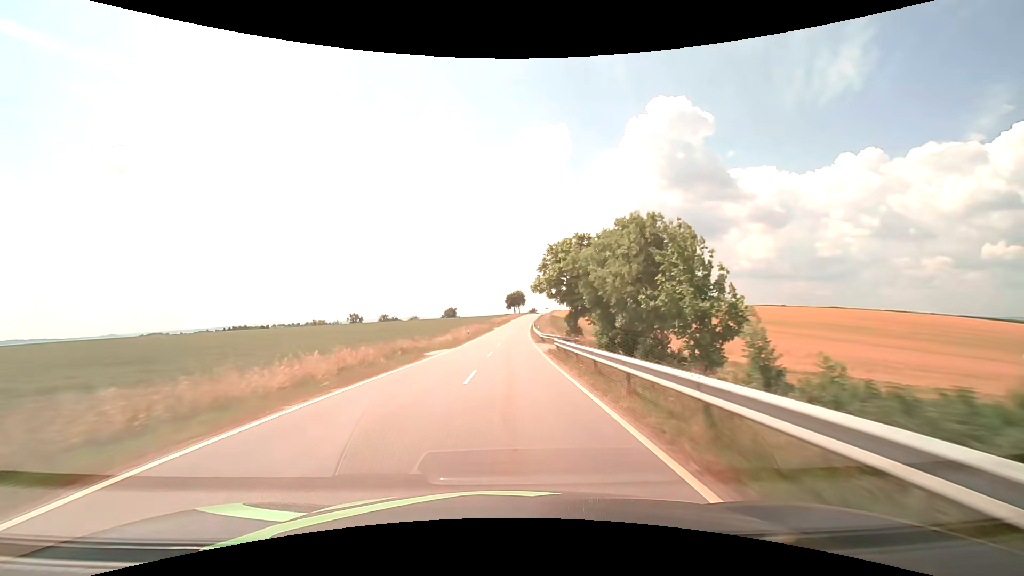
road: tertiary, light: Day
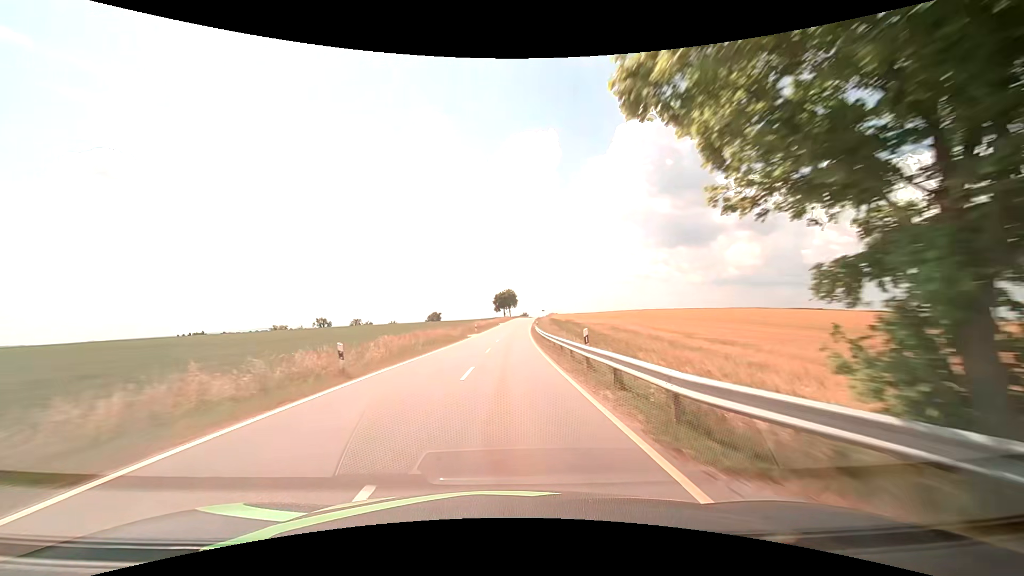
(+0.4, +36.2) m; +1°
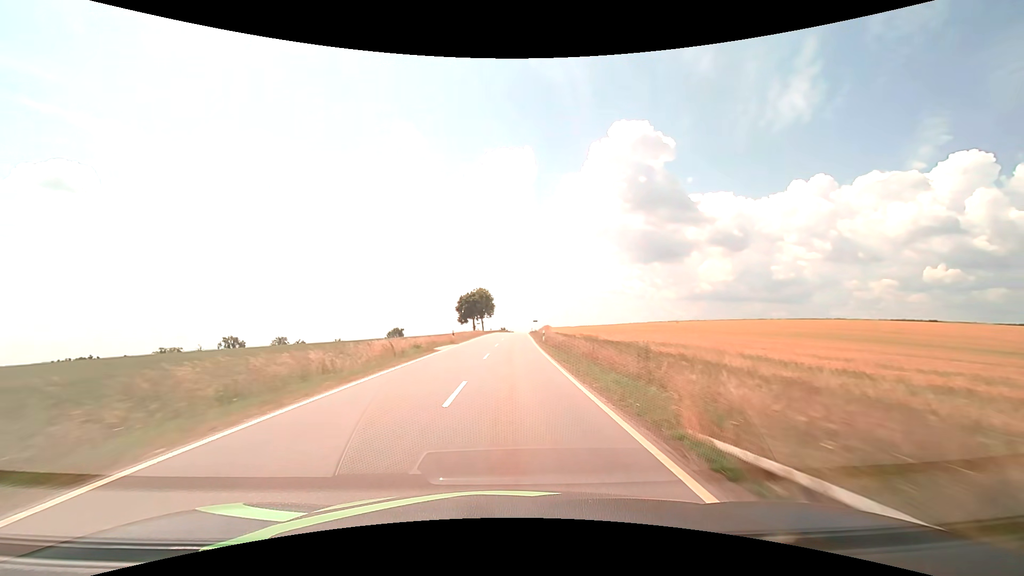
(+1.2, +65.1) m; +3°
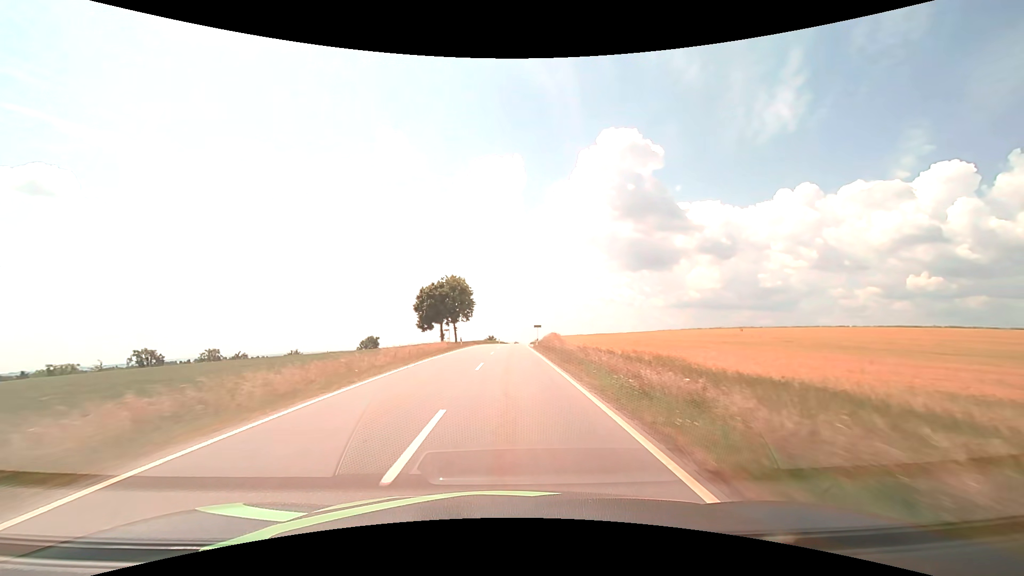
(+0.5, +40.6) m; +1°
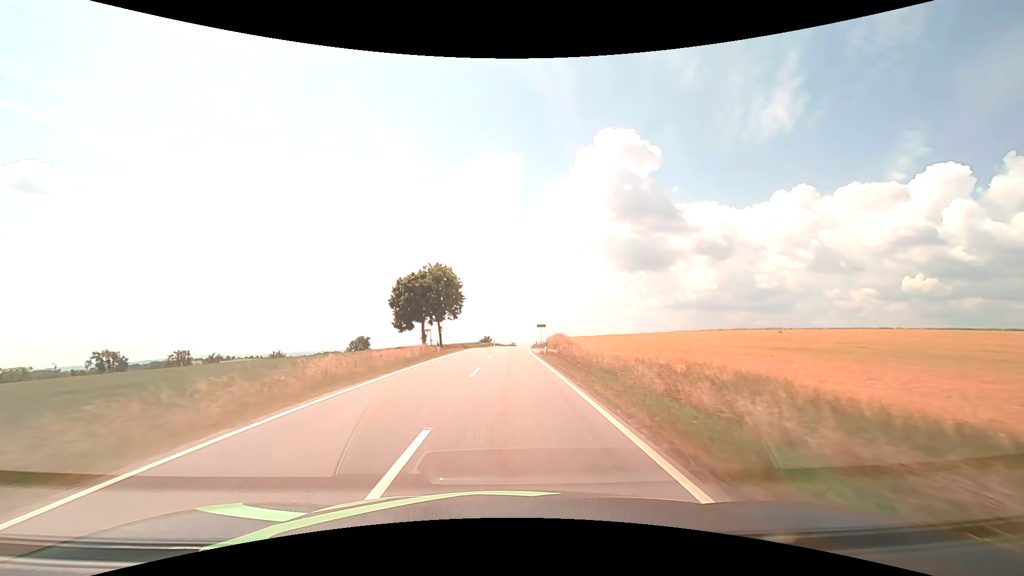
(0.0, +13.7) m; 0°
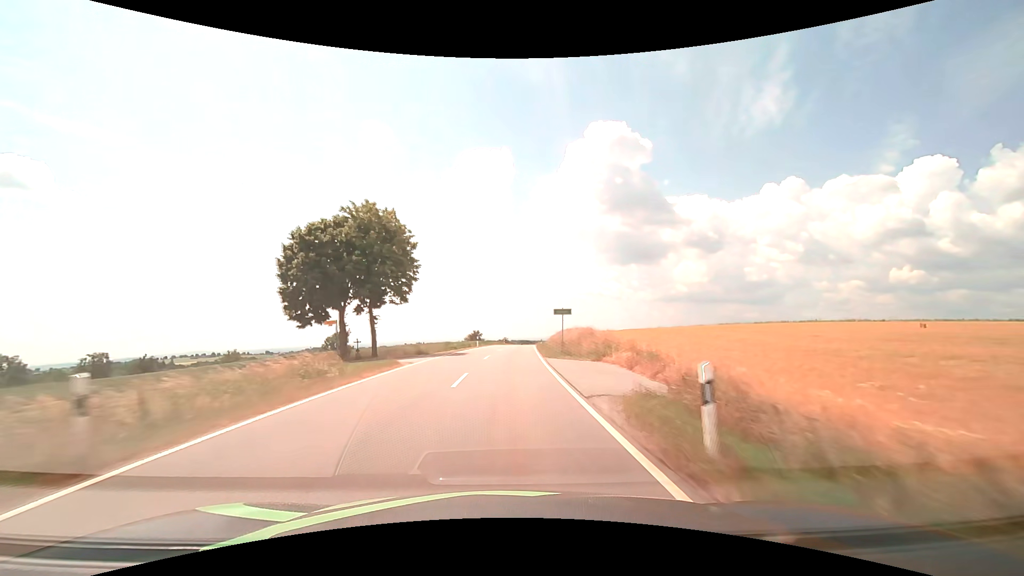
(+0.2, +27.6) m; +1°
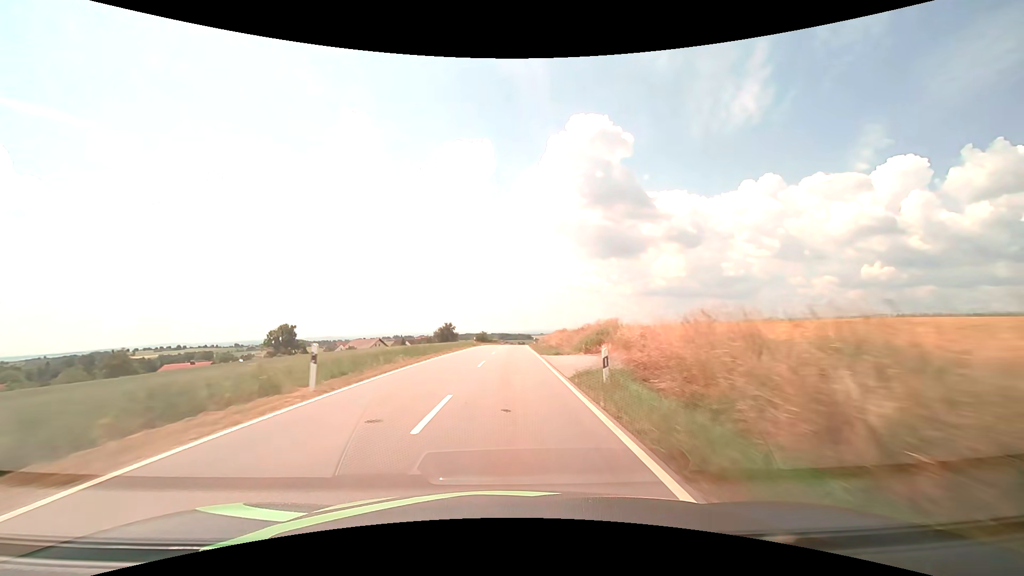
(+0.9, +41.9) m; +2°
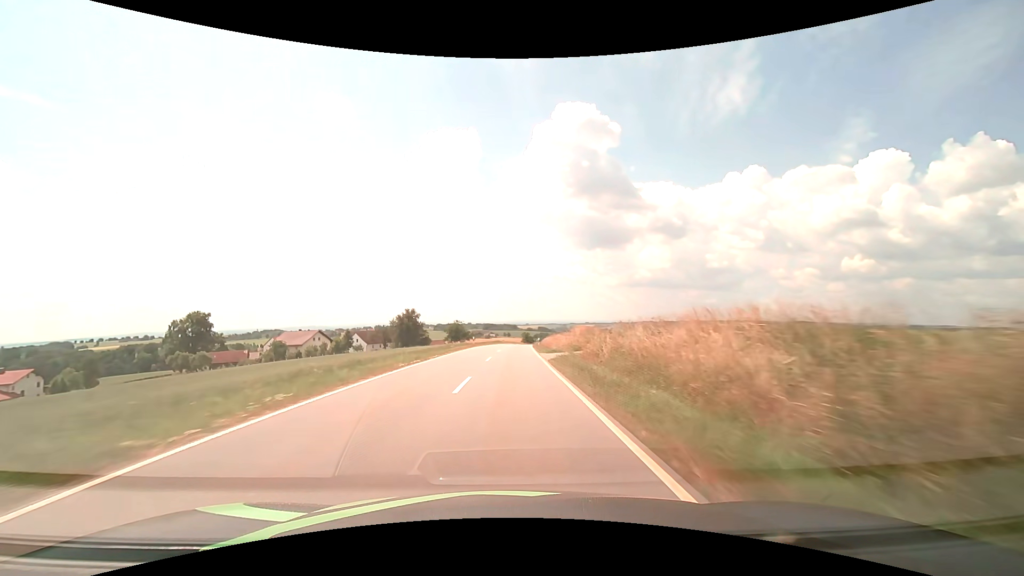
(+0.8, +56.7) m; +2°
(0, +10) (0, +20) (0, +30) (+1, +40) (+1, +50) (+1, +60) (+2, +70) (+3, +80) (+3, +90) (+4, +100) m
